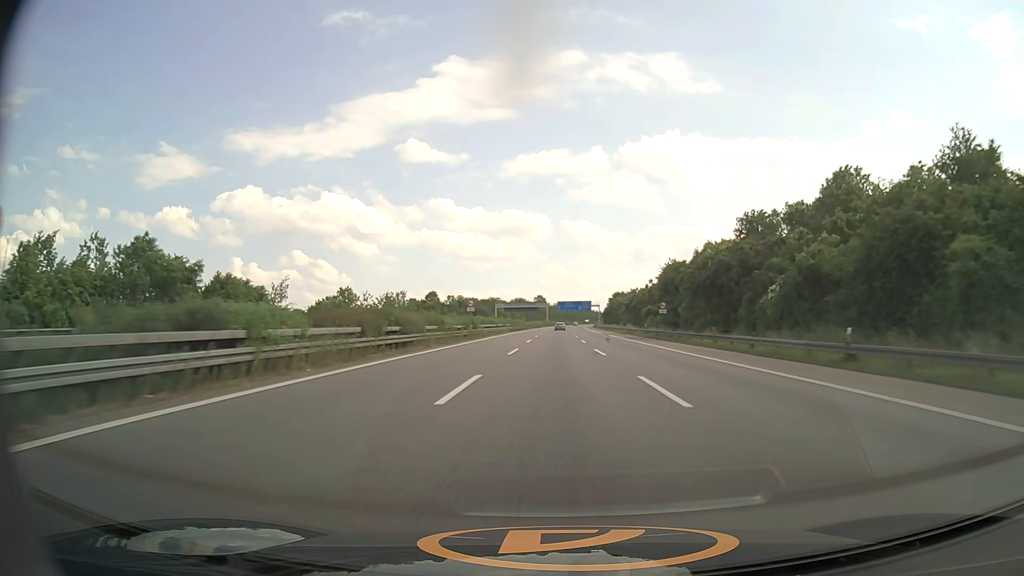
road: motorway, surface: asphalt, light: Day
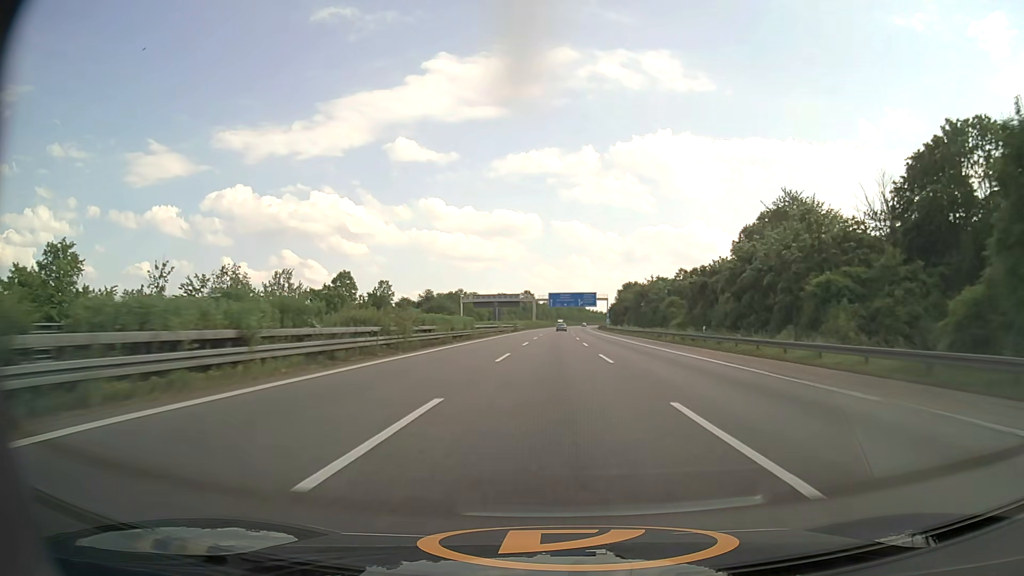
(+0.6, +77.2) m; +1°
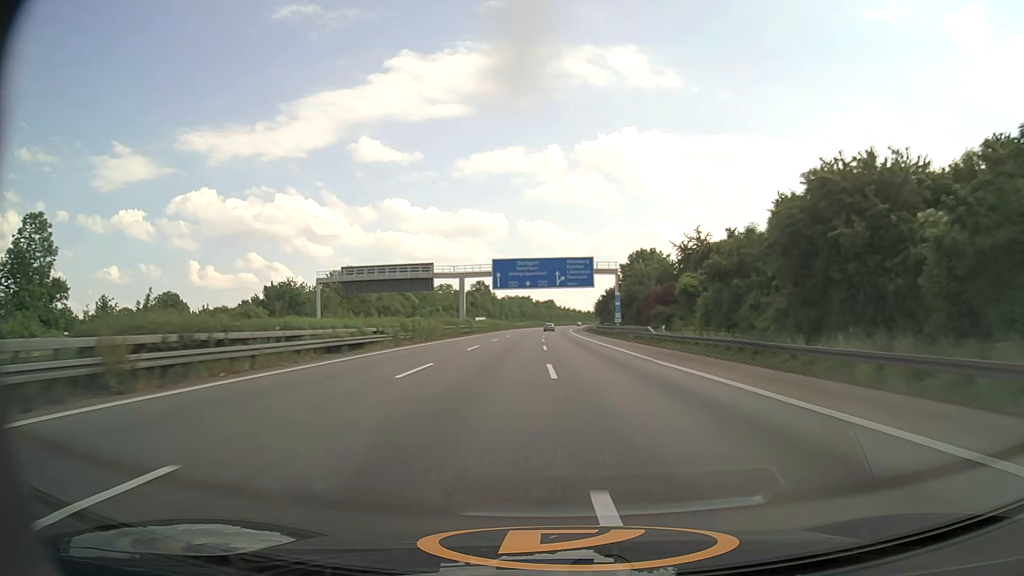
(+2.4, +96.6) m; +3°
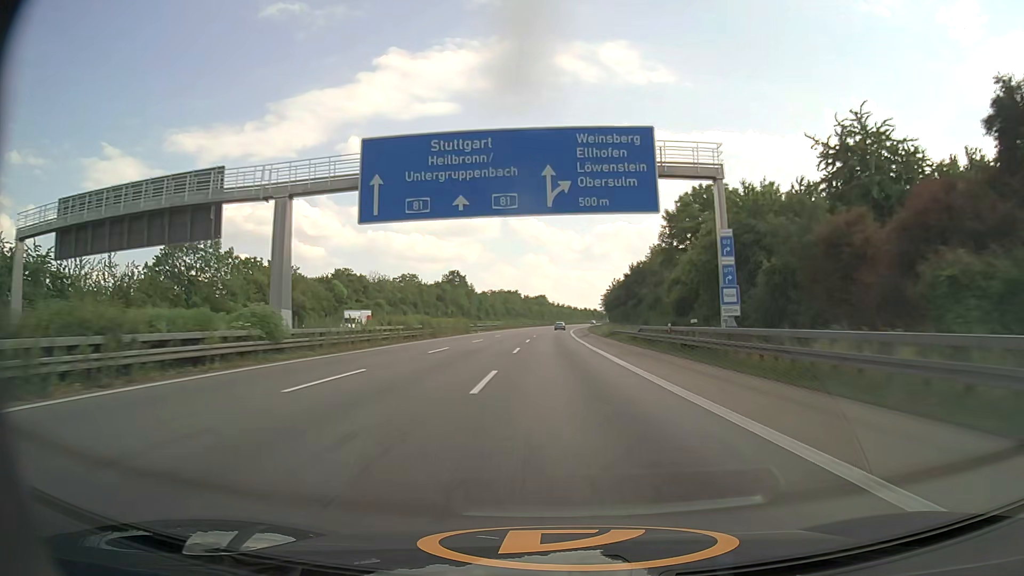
(+0.5, +58.0) m; +1°
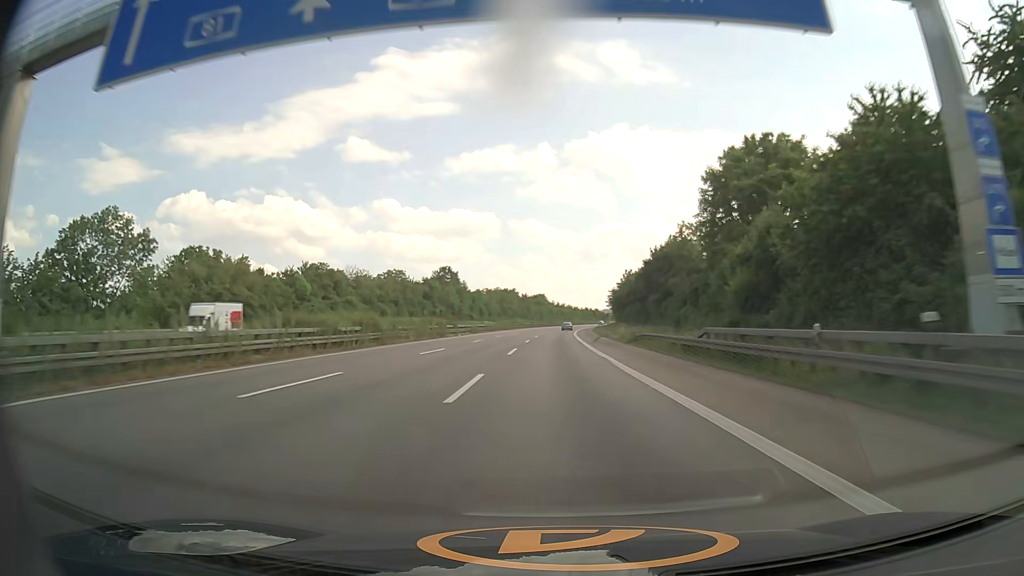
(0.0, +19.3) m; 0°
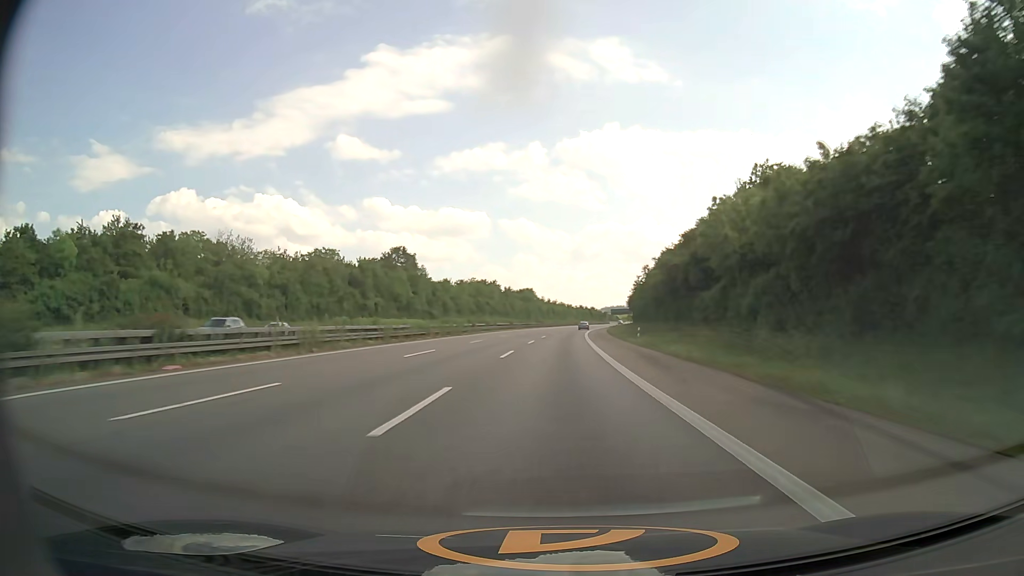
(+0.3, +57.7) m; +1°
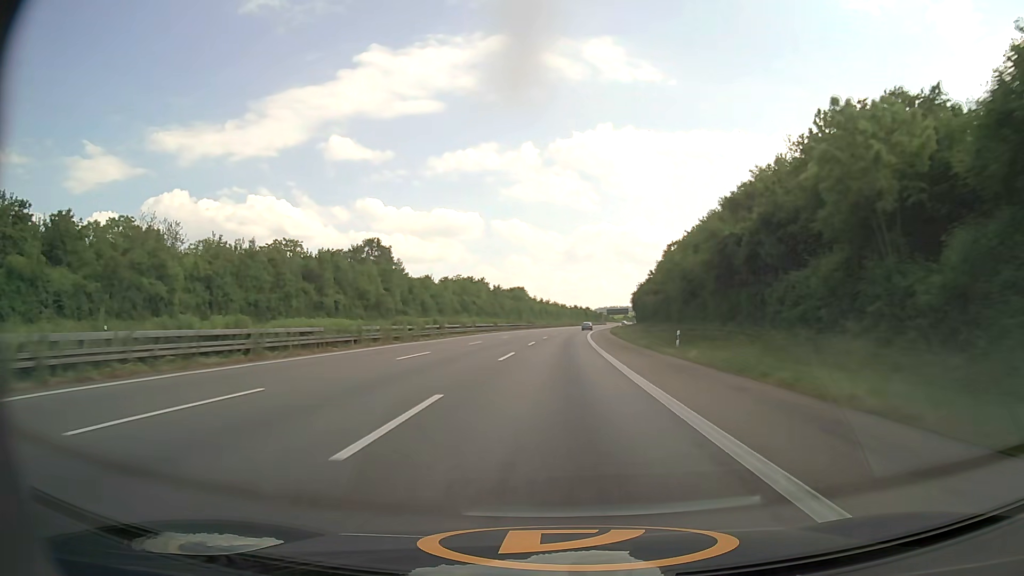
(+0.1, +19.2) m; +1°
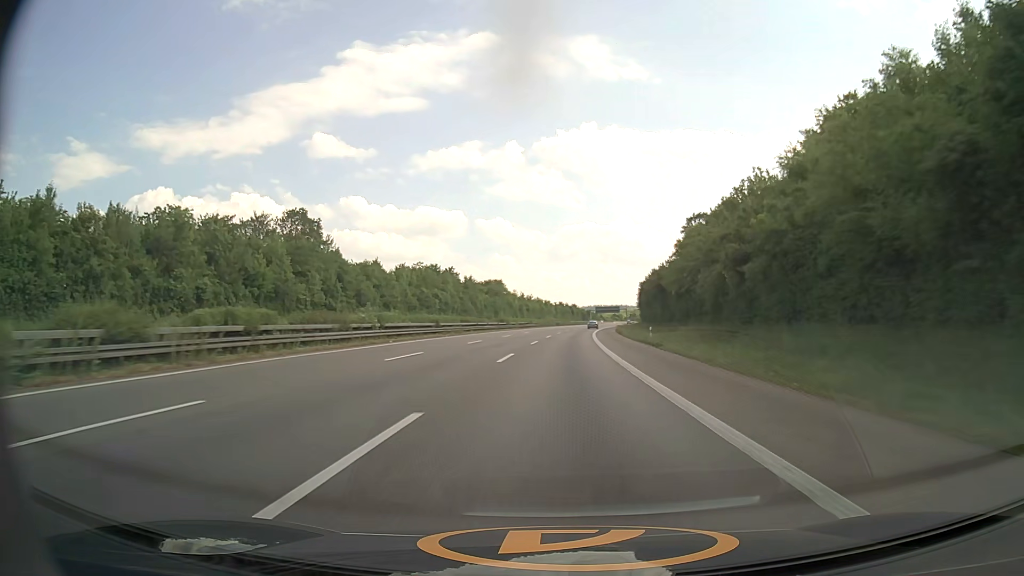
(+0.4, +38.4) m; +1°
(0, +10) (0, +20) (0, +30) (+1, +40) (+1, +50) (+1, +60) (+2, +70) (+3, +80) (+3, +90) (+4, +100) m
